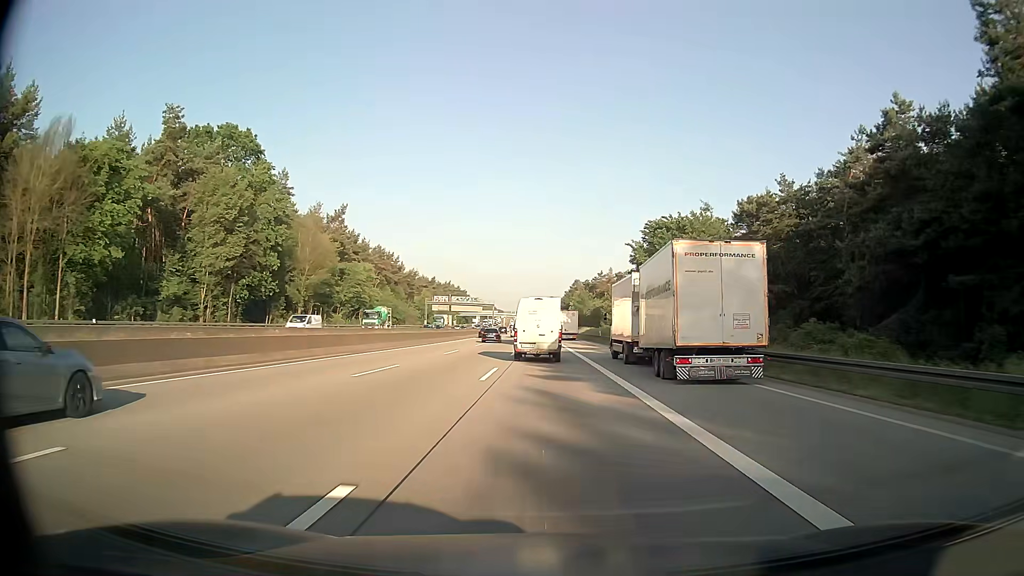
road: motorway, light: Day
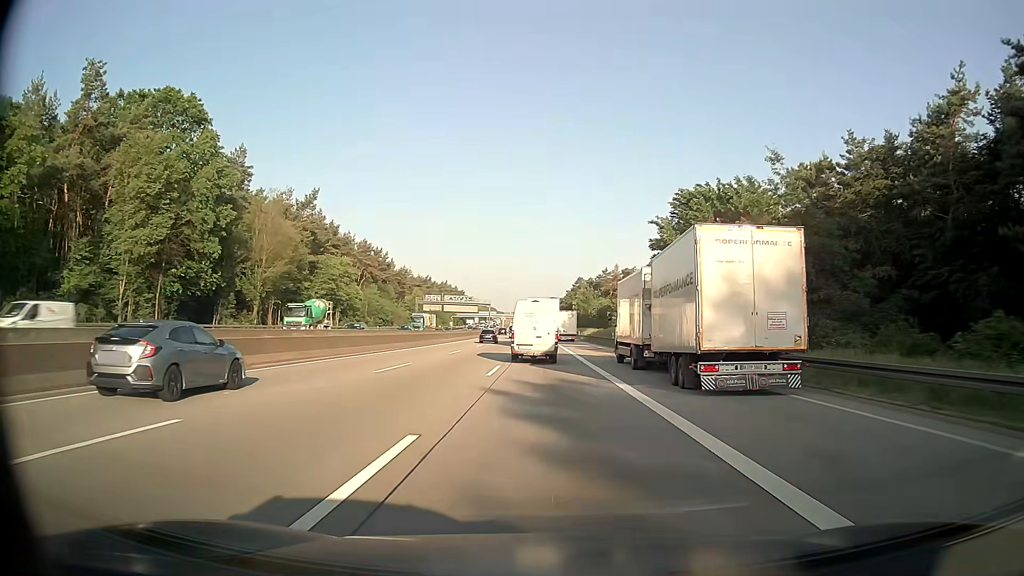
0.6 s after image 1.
(0.0, +15.3) m; 0°
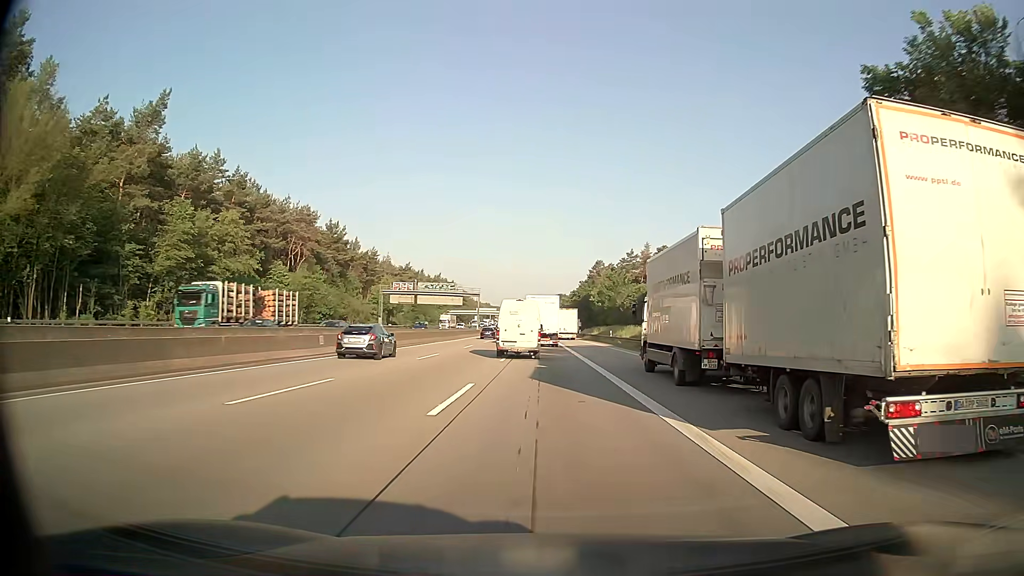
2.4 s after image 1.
(-0.1, +46.3) m; -1°
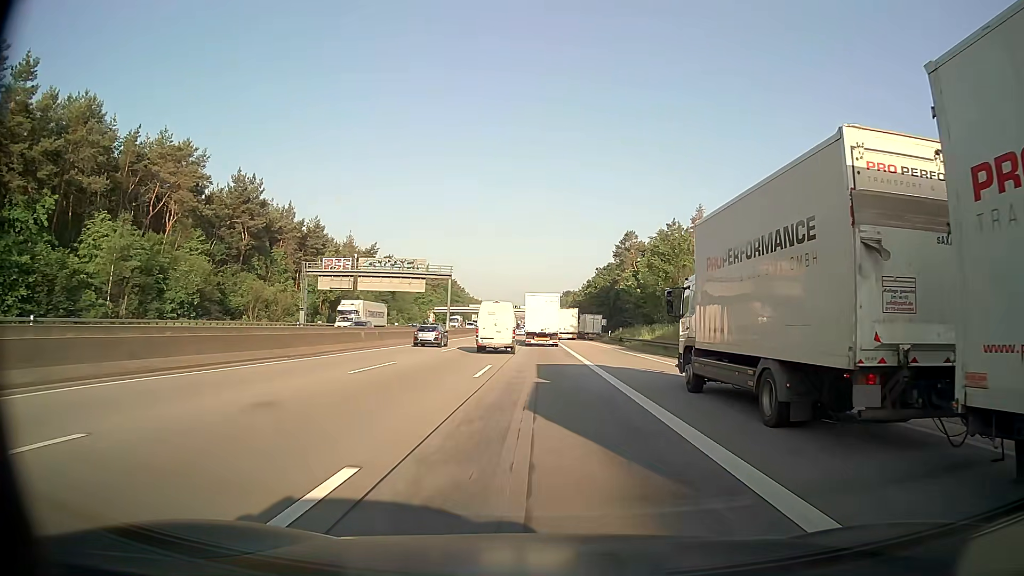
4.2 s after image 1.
(-0.2, +46.3) m; -1°
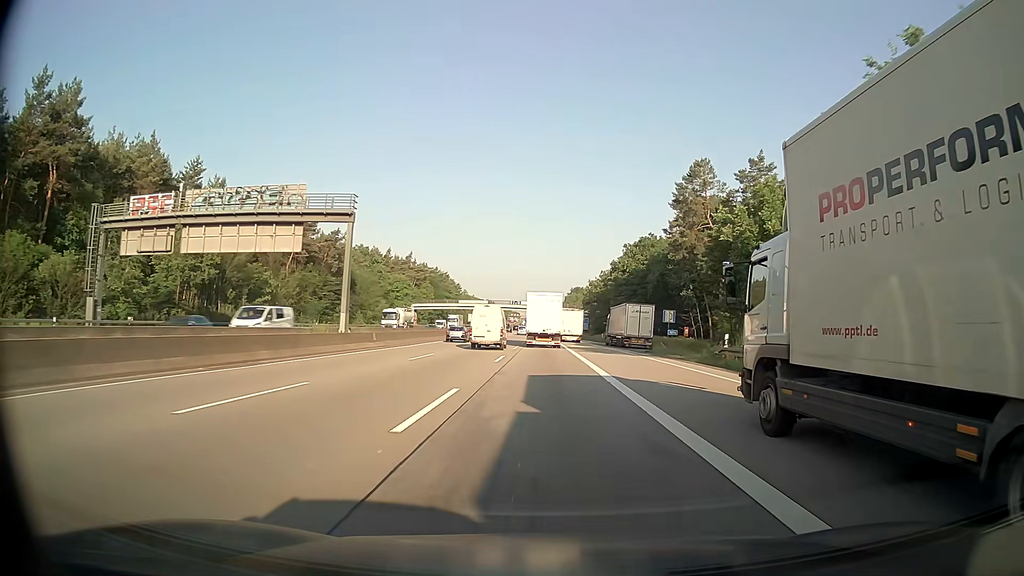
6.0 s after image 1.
(-0.3, +46.0) m; 0°
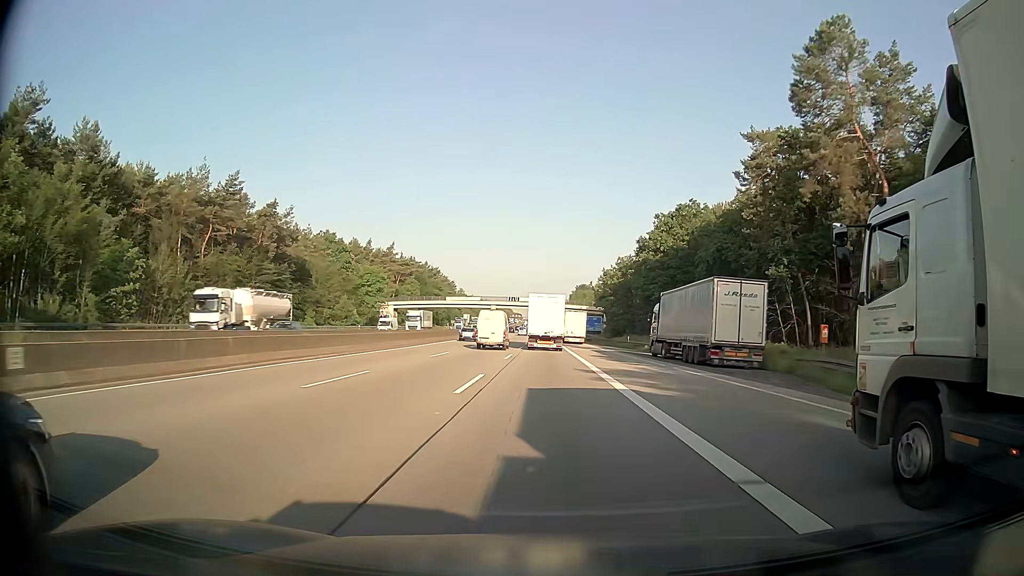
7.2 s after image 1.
(-0.1, +30.6) m; 0°
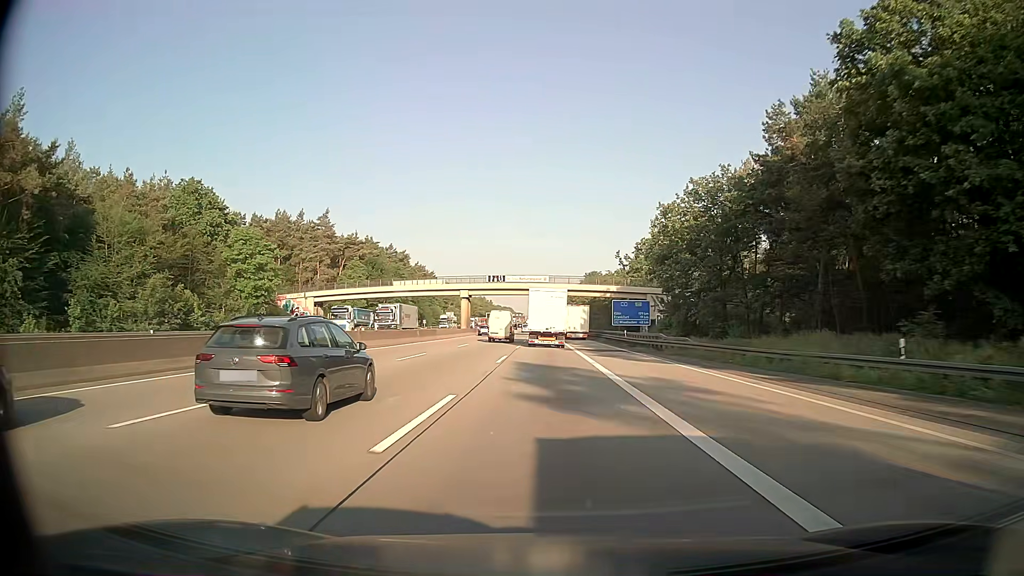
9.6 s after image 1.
(0.0, +61.4) m; 0°
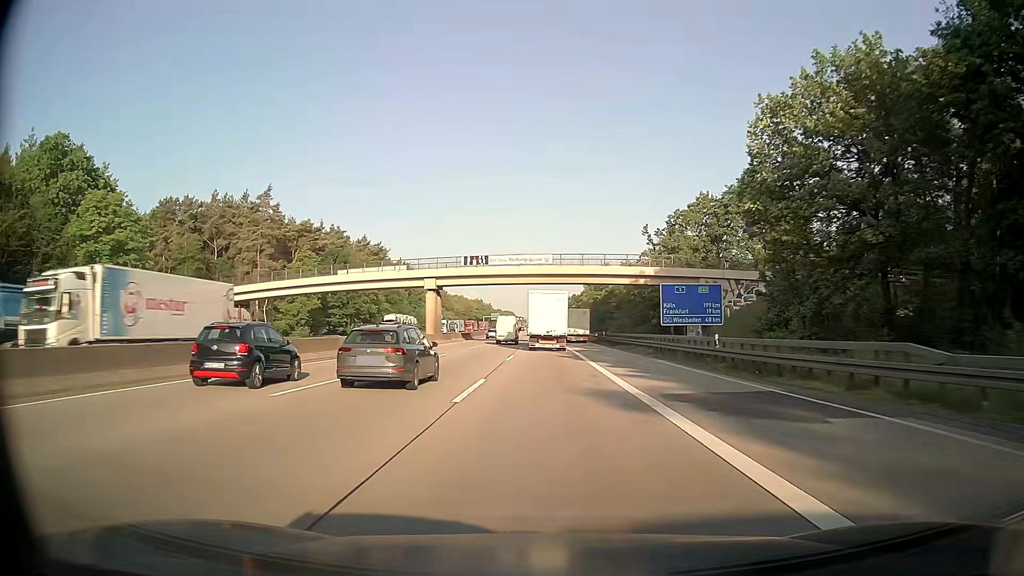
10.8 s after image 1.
(0.0, +30.7) m; 0°
(0, +10) (0, +20) (0, +30) (0, +40) (0, +50) (0, +60) (0, +70) (0, +80) (-1, +90) (-1, +100) m
